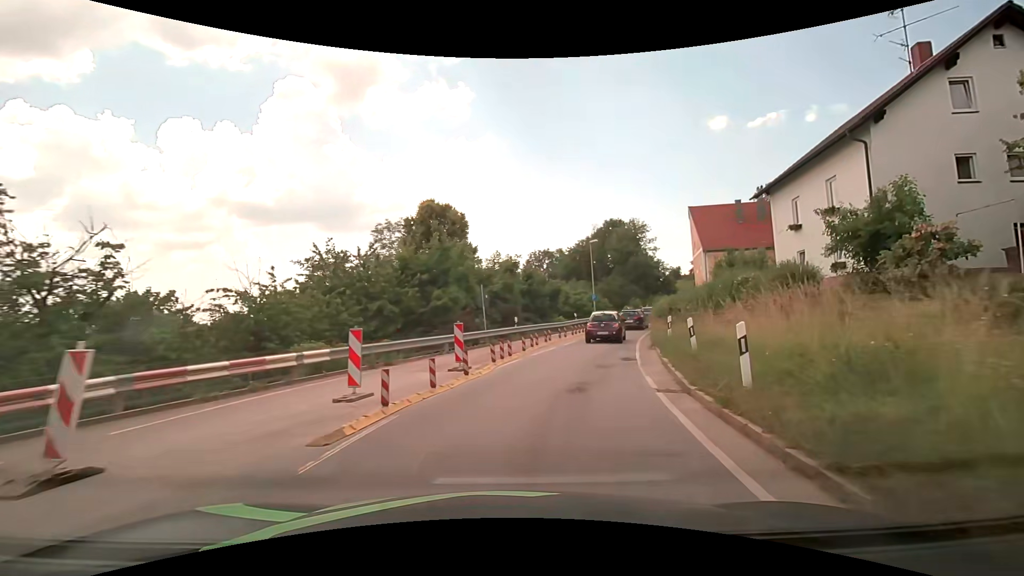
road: secondary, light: Day
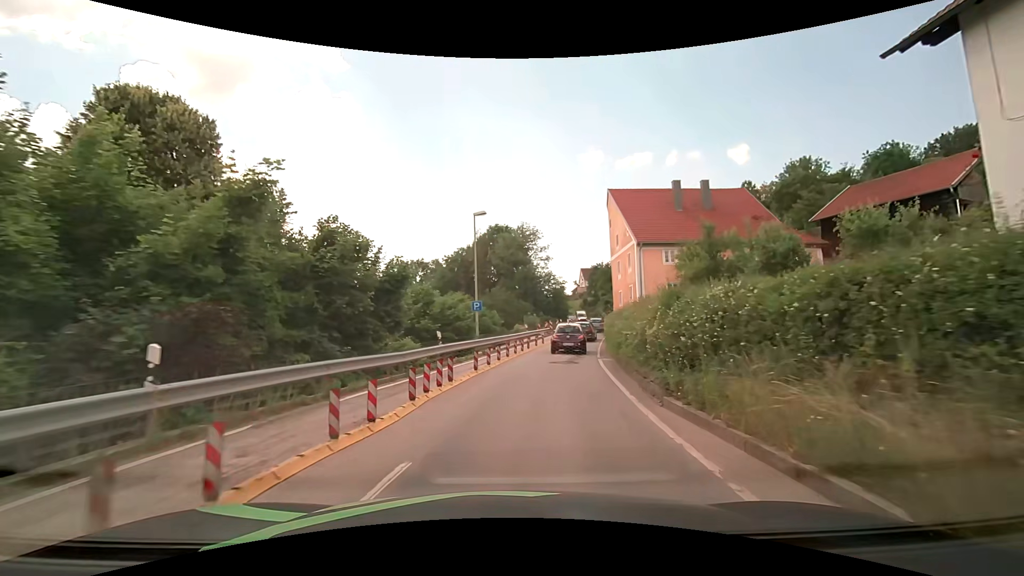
(+2.8, +20.2) m; +13°
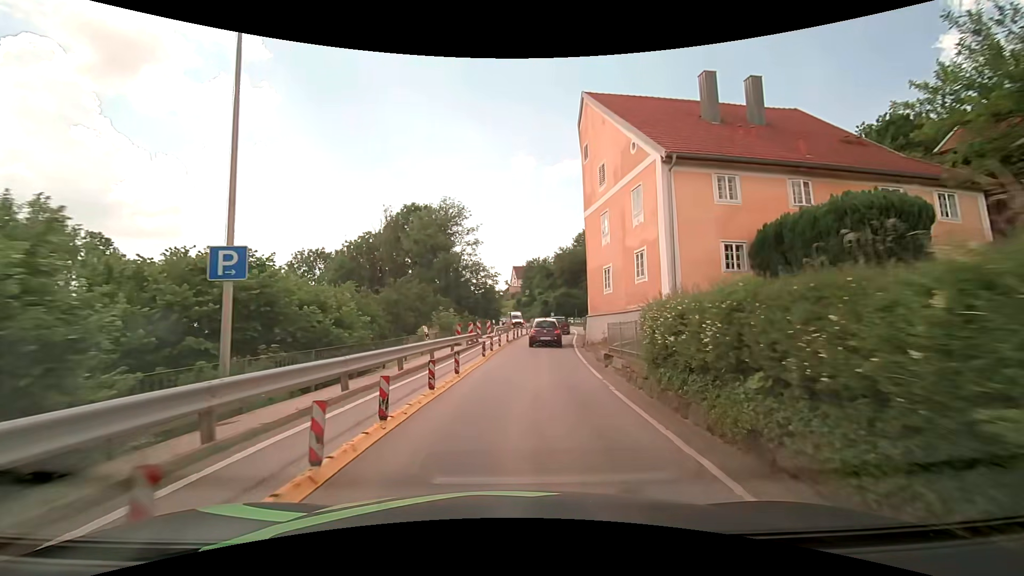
(+1.7, +20.1) m; +9°
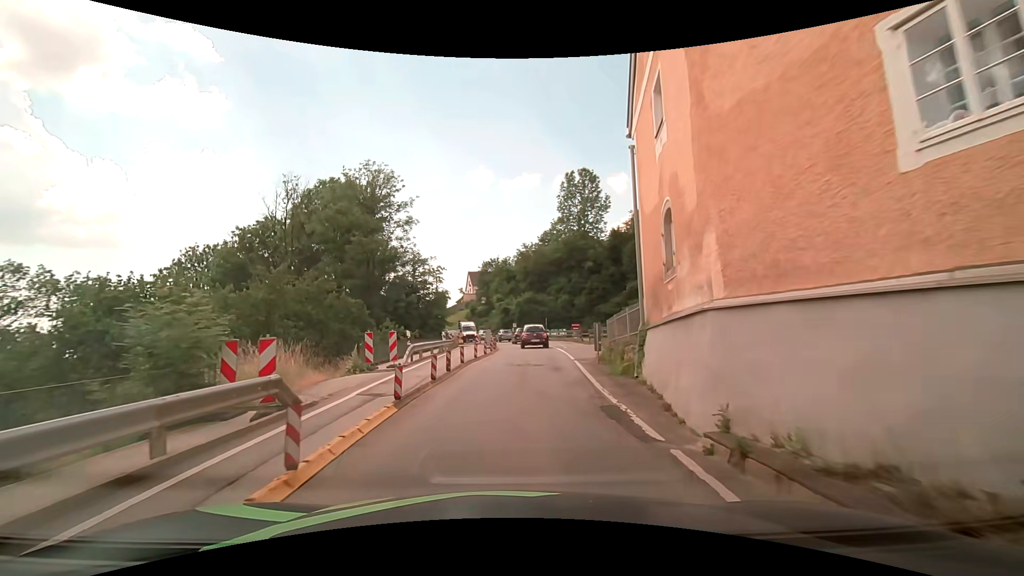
(+1.0, +20.1) m; +3°
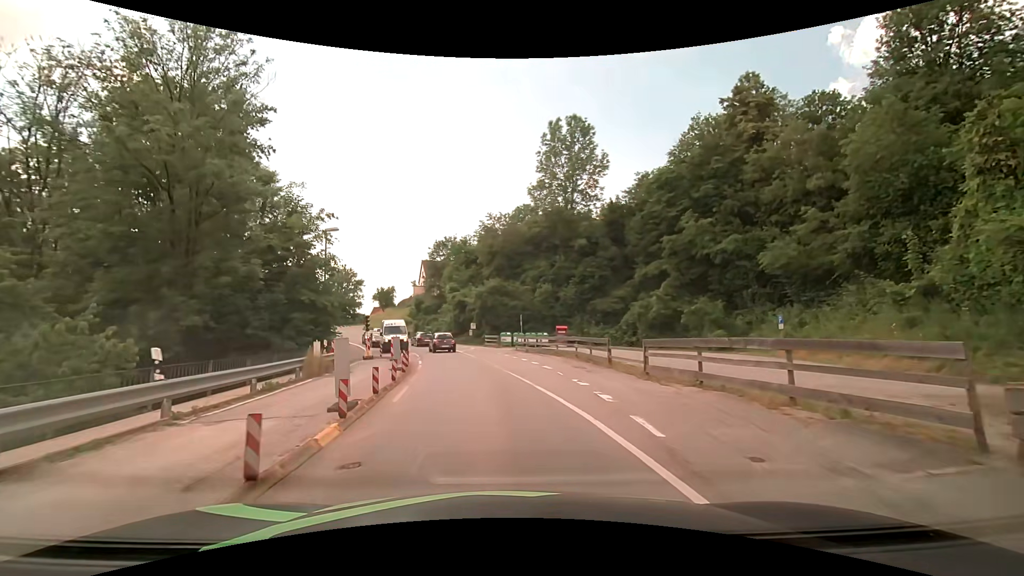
(+1.7, +24.7) m; +5°
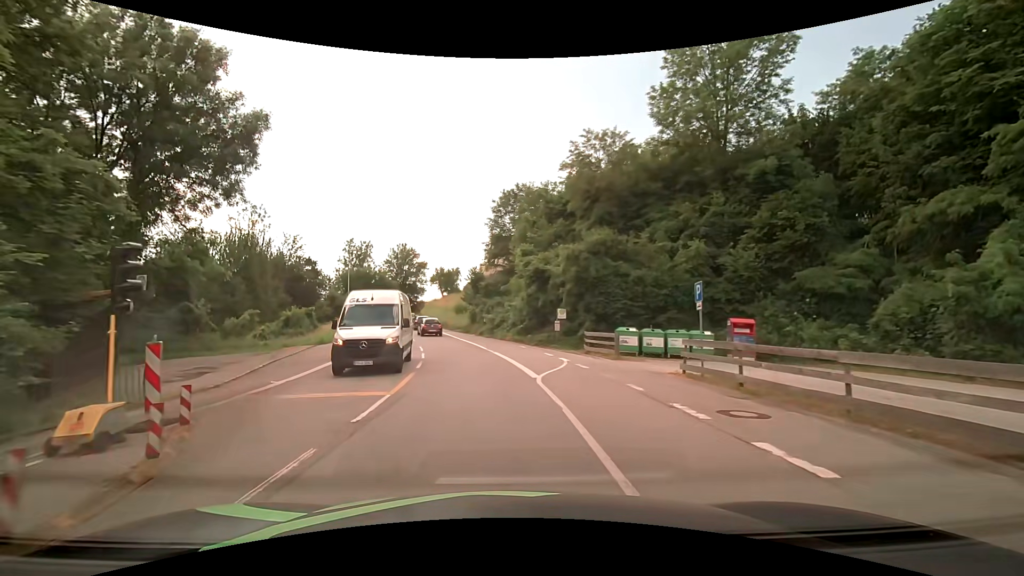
(-1.9, +25.2) m; -9°
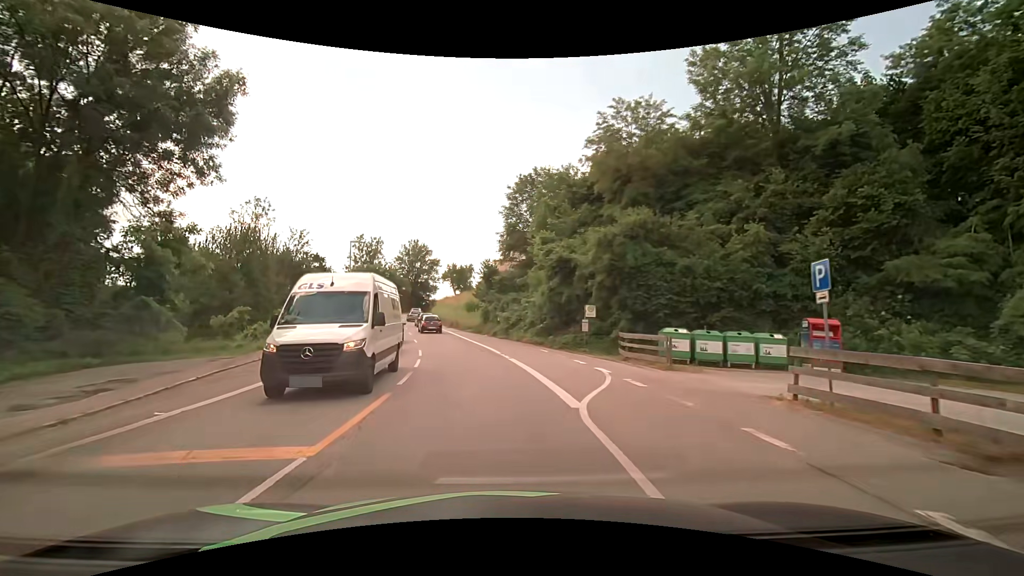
(-0.1, +5.1) m; -2°
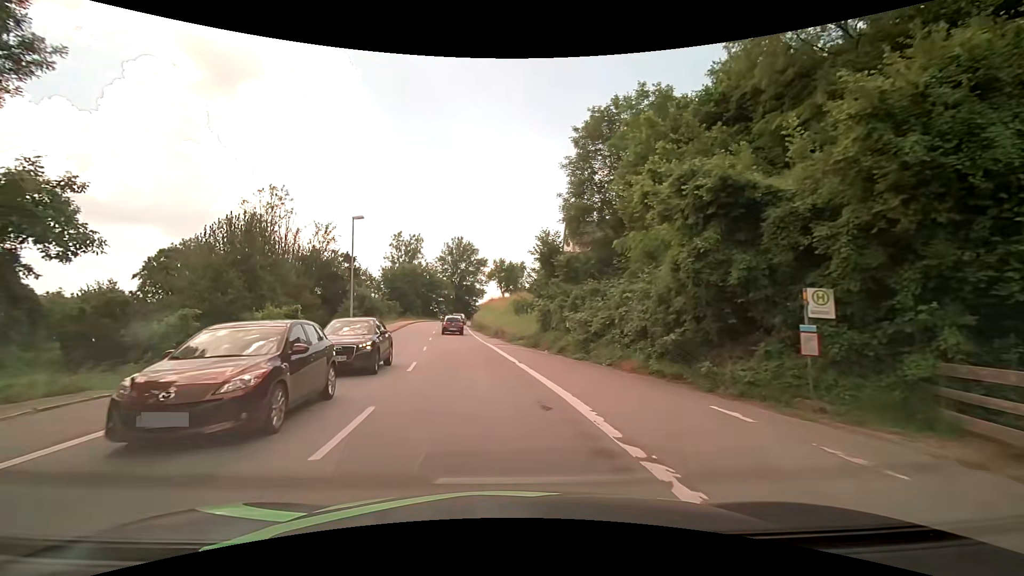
(-0.8, +15.4) m; -6°
(0, +10) (-1, +20) (-3, +30) (-4, +40) (-5, +50) (-6, +60) (-6, +70) (-5, +80) (-3, +89) (0, +99) m
